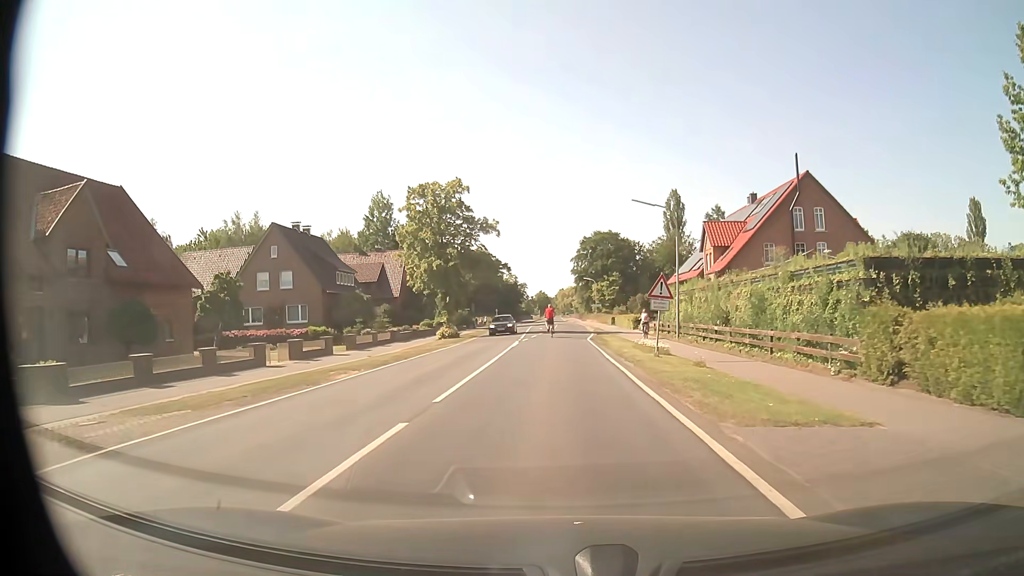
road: secondary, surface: asphalt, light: Day
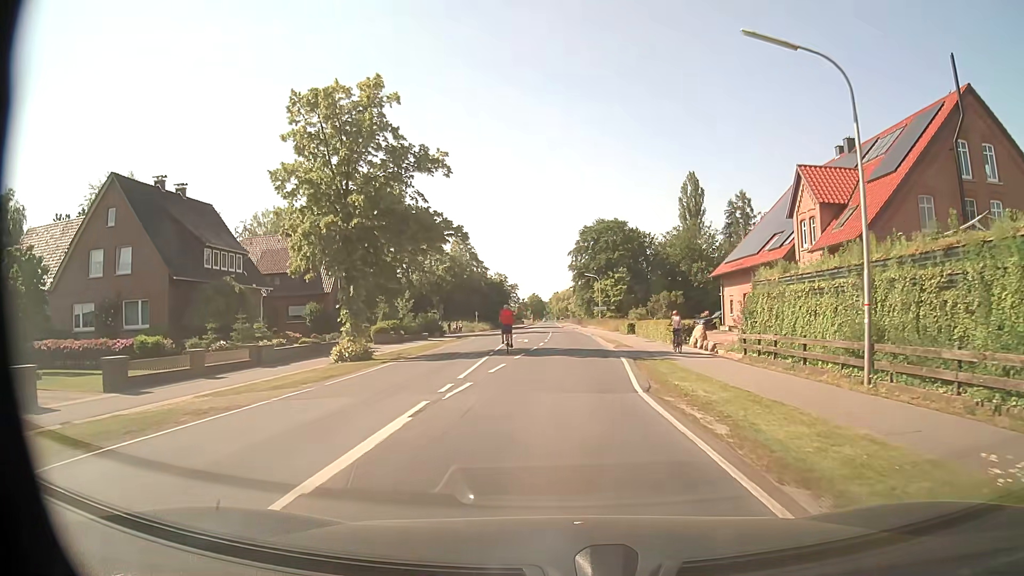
(+0.1, +23.4) m; +1°
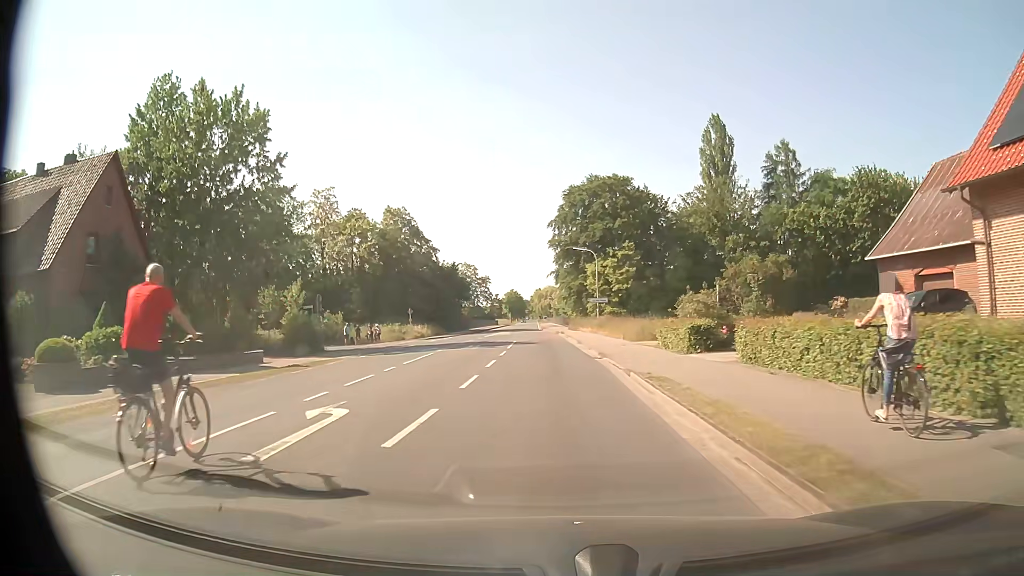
(+0.7, +34.6) m; +1°
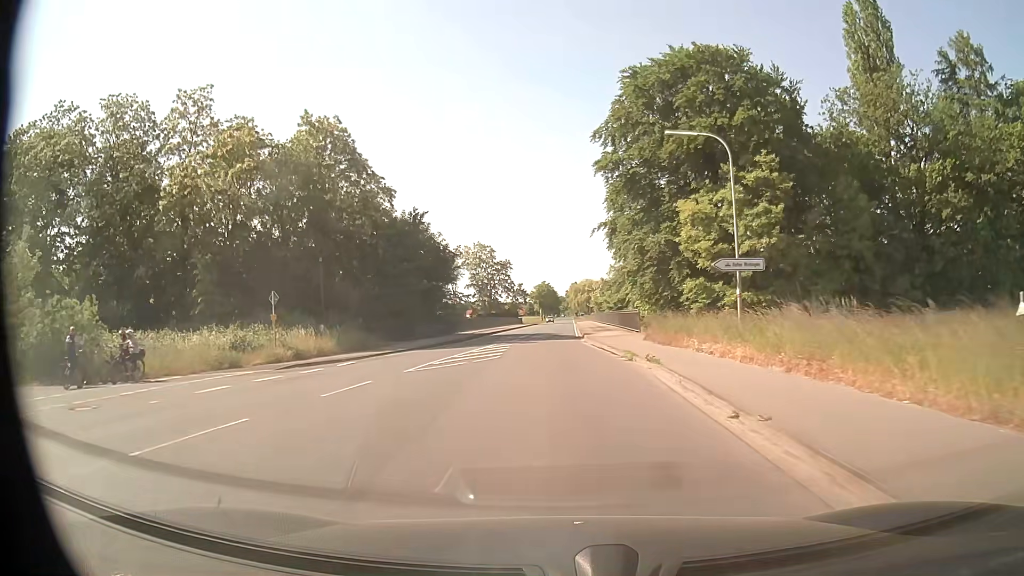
(-0.9, +39.0) m; -3°
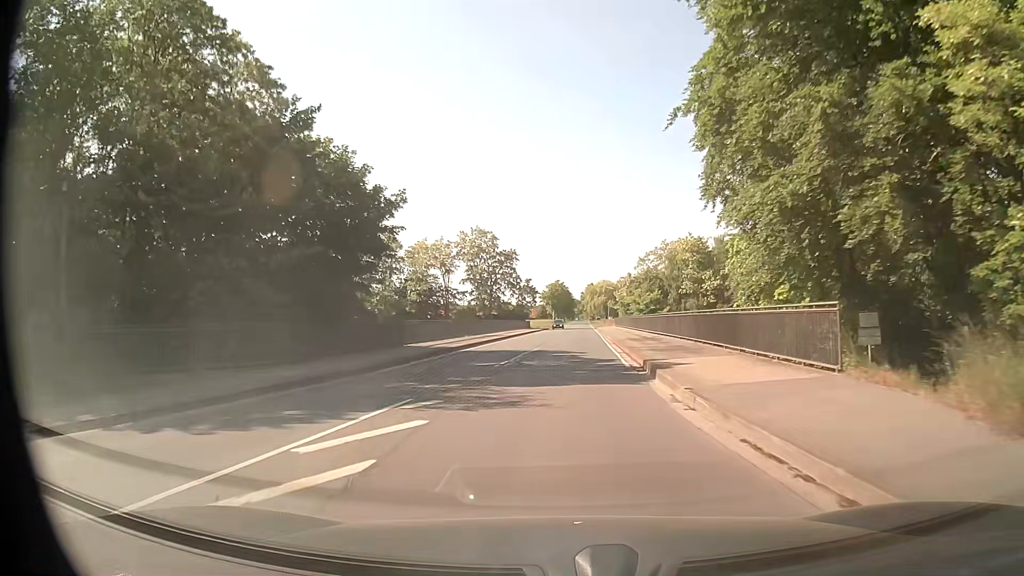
(-0.4, +23.9) m; -1°
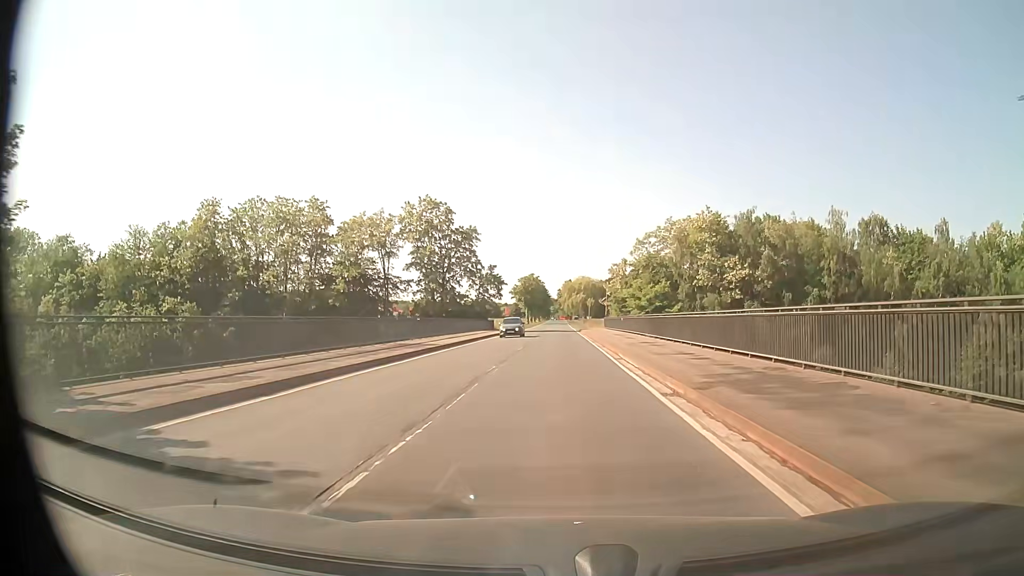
(+0.3, +24.1) m; +1°
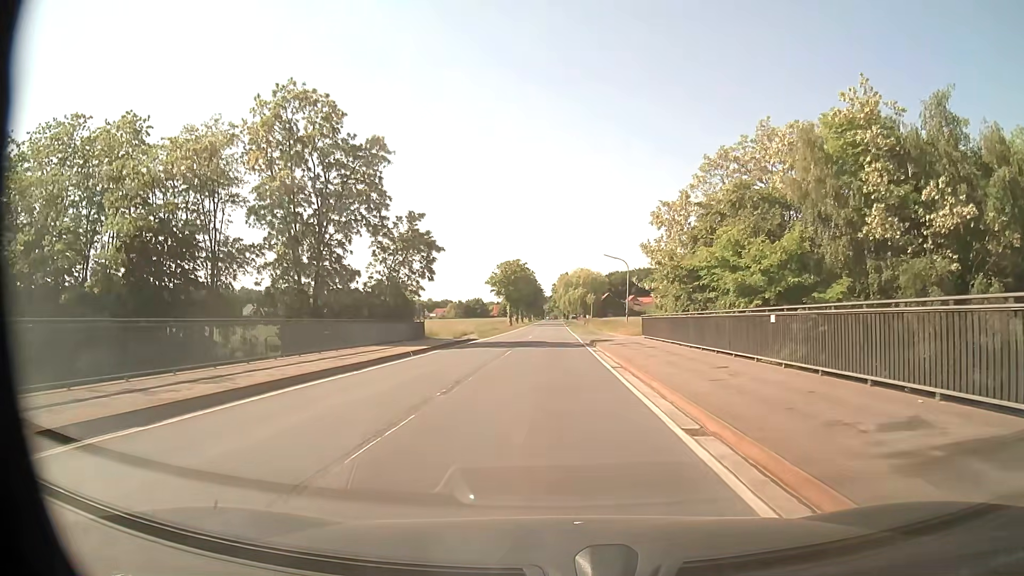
(+0.9, +40.4) m; +1°
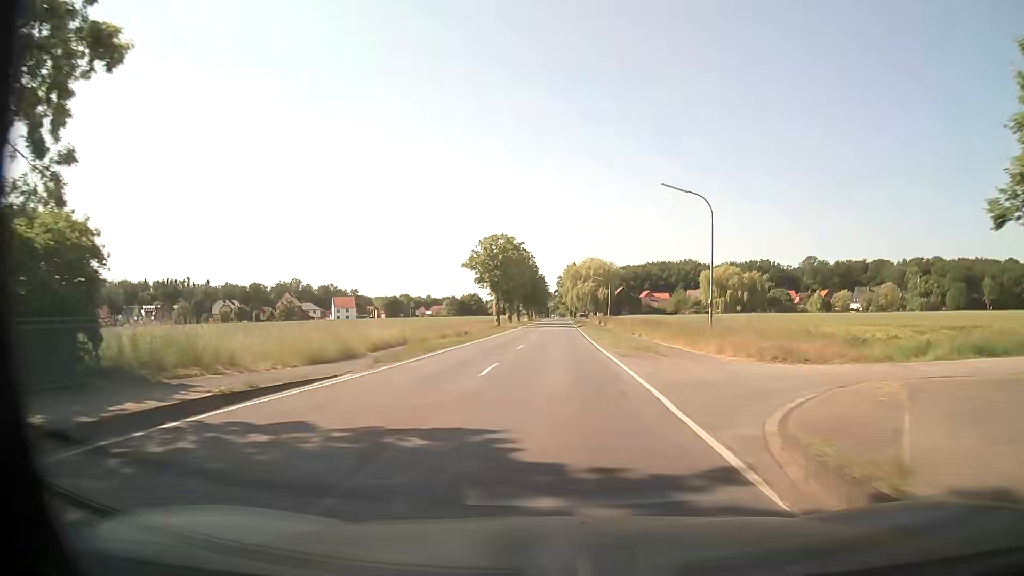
(-0.1, +33.2) m; 0°
(0, +10) (0, +20) (0, +30) (0, +40) (0, +50) (0, +60) (0, +70) (0, +80) (0, +90) (0, +100) m
